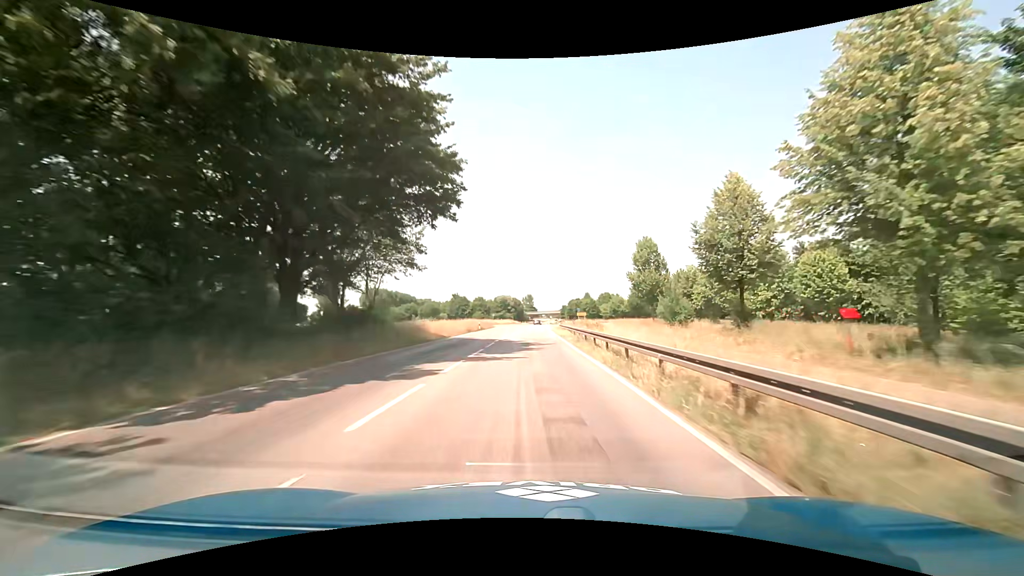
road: primary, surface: asphalt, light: Day
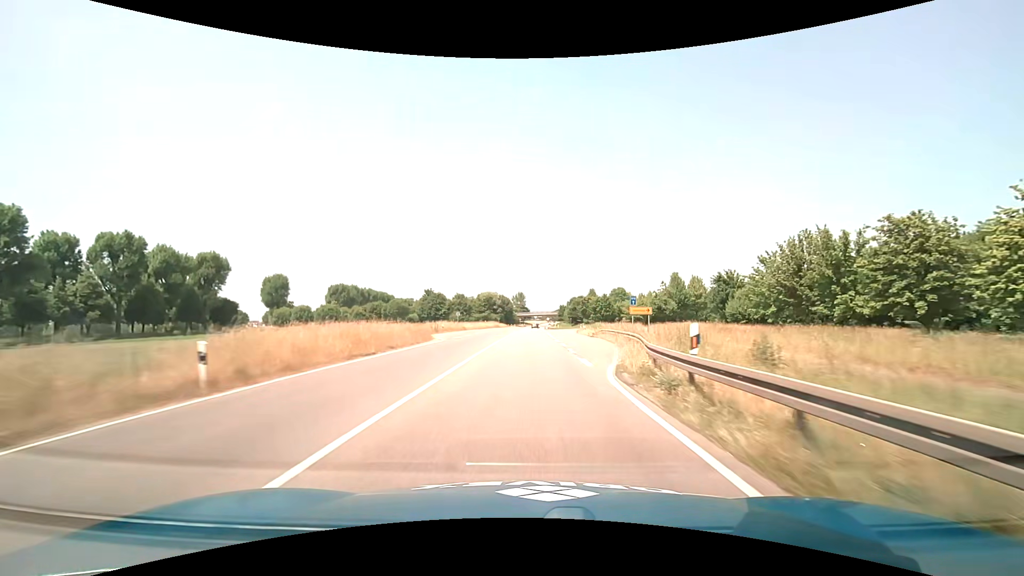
(+0.4, +49.9) m; +1°
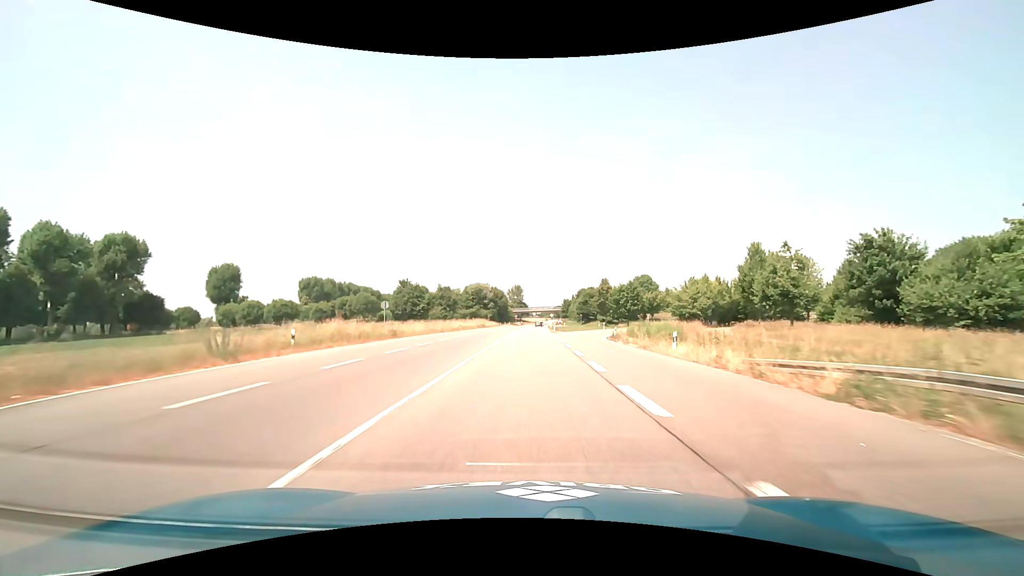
(+0.1, +37.6) m; 0°
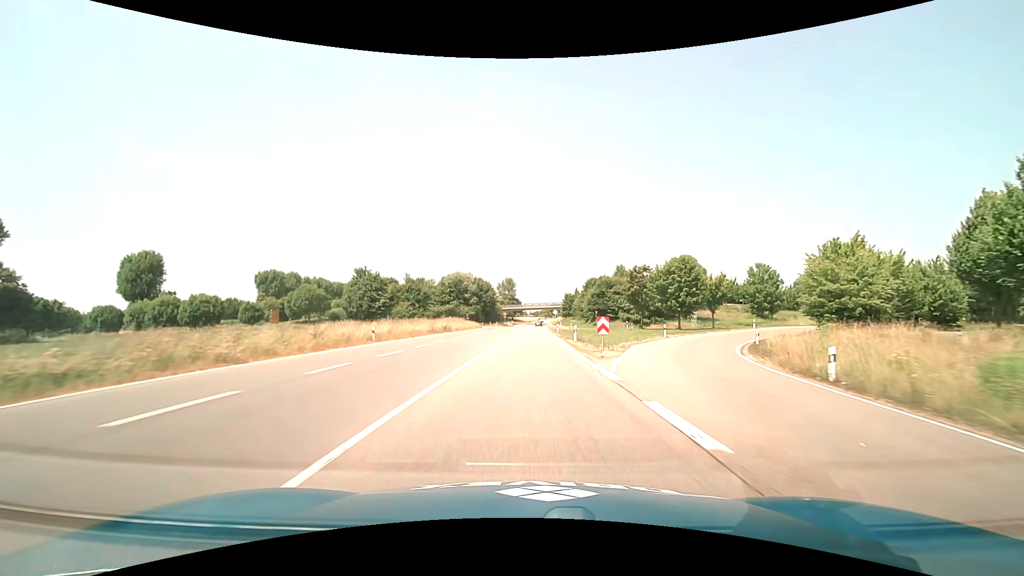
(+0.2, +37.8) m; +1°
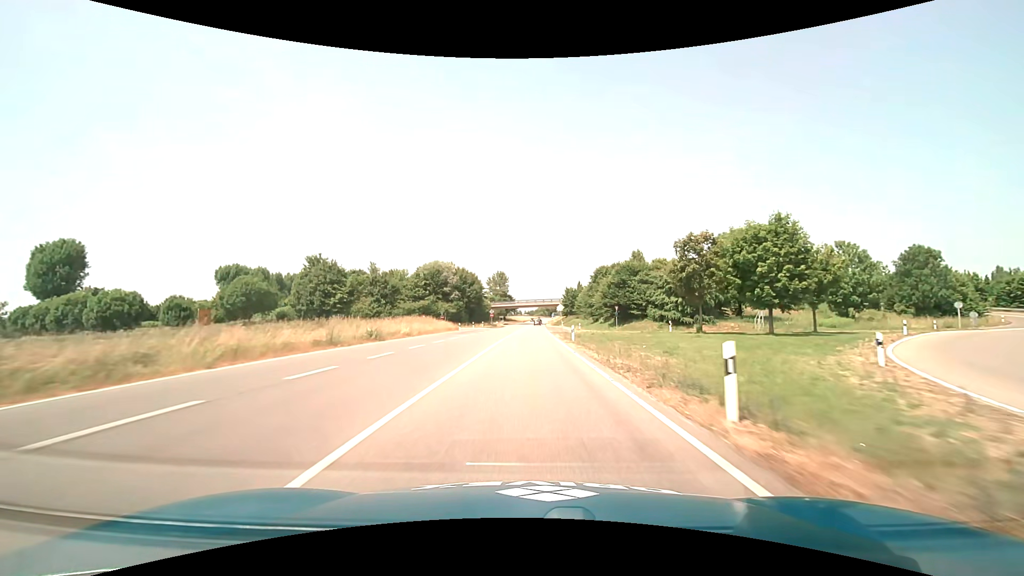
(+0.1, +25.3) m; +1°
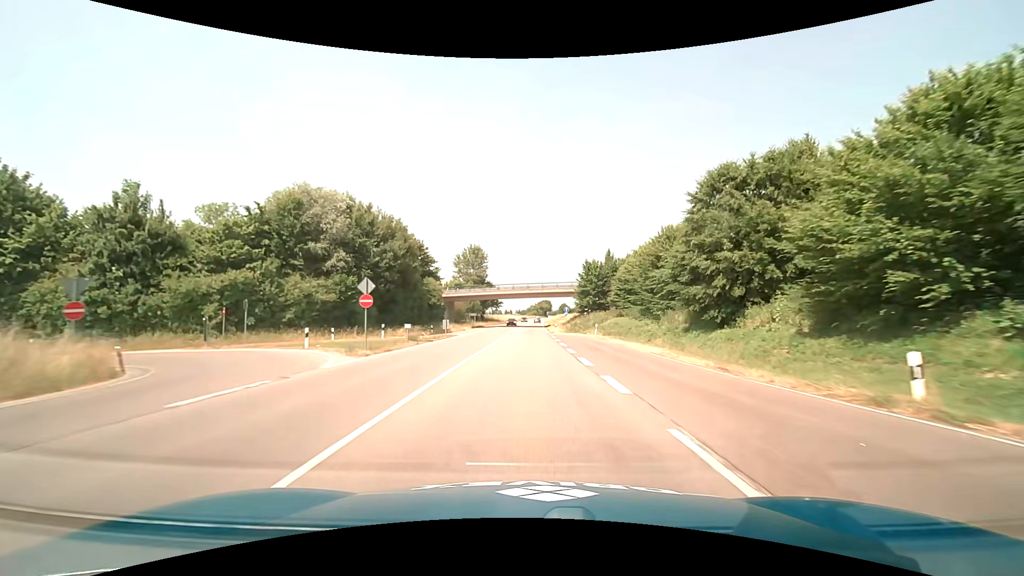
(+0.5, +63.7) m; +1°
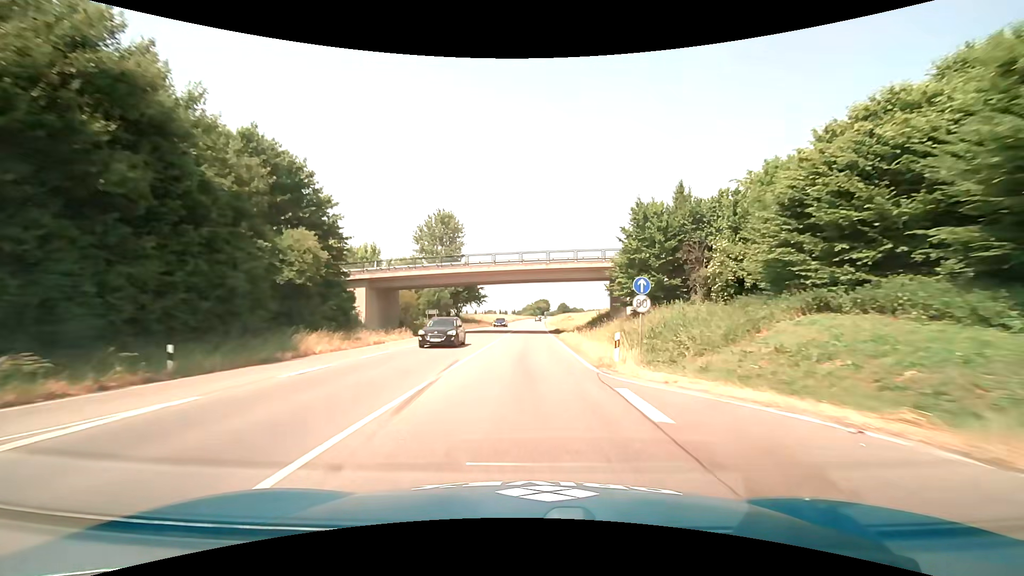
(+0.2, +38.5) m; 0°
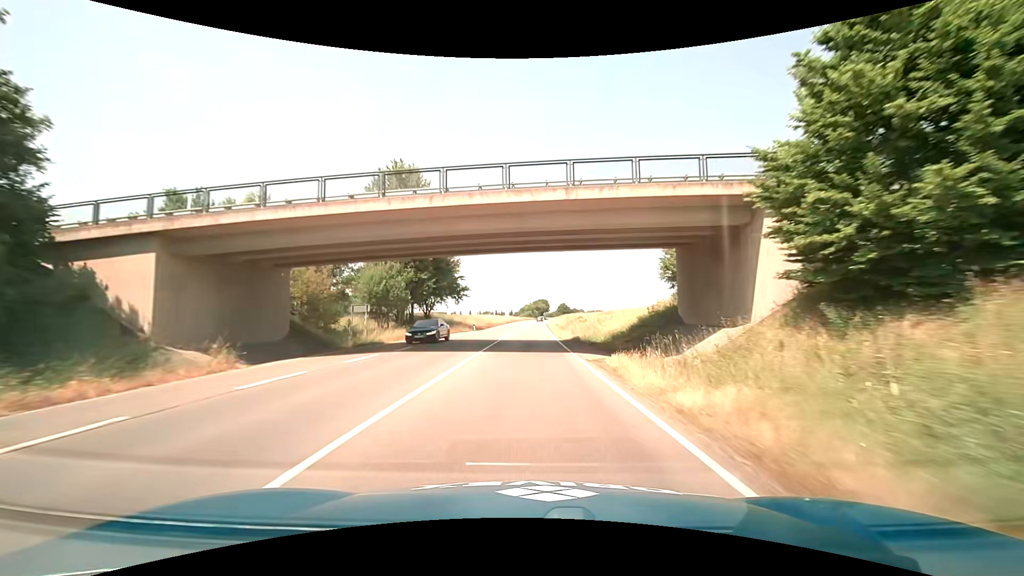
(+0.1, +25.7) m; 0°
(0, +10) (0, +20) (0, +30) (0, +40) (0, +50) (0, +60) (+1, +70) (+1, +80) (+1, +90) (+1, +100) m
